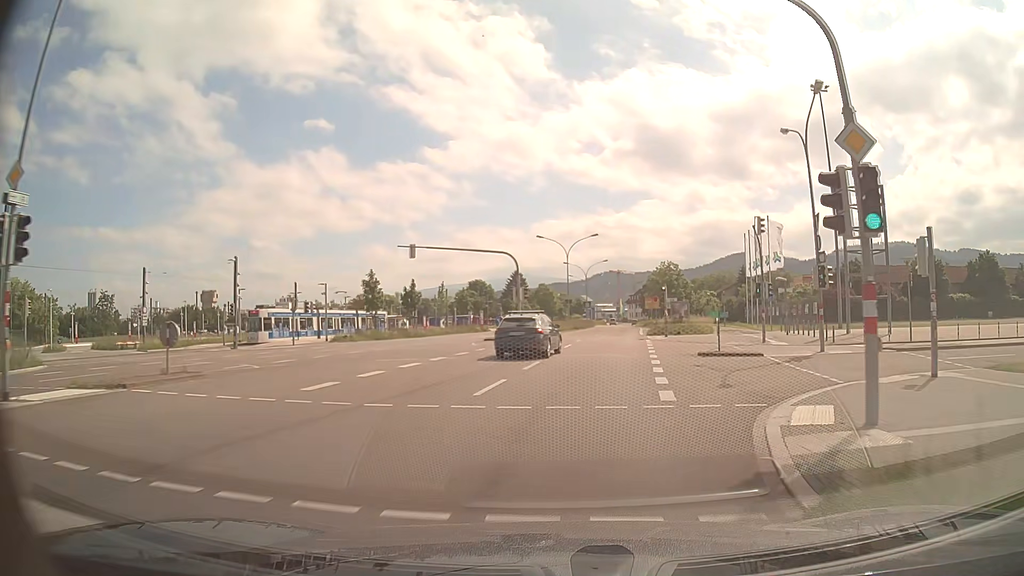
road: secondary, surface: asphalt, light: Day
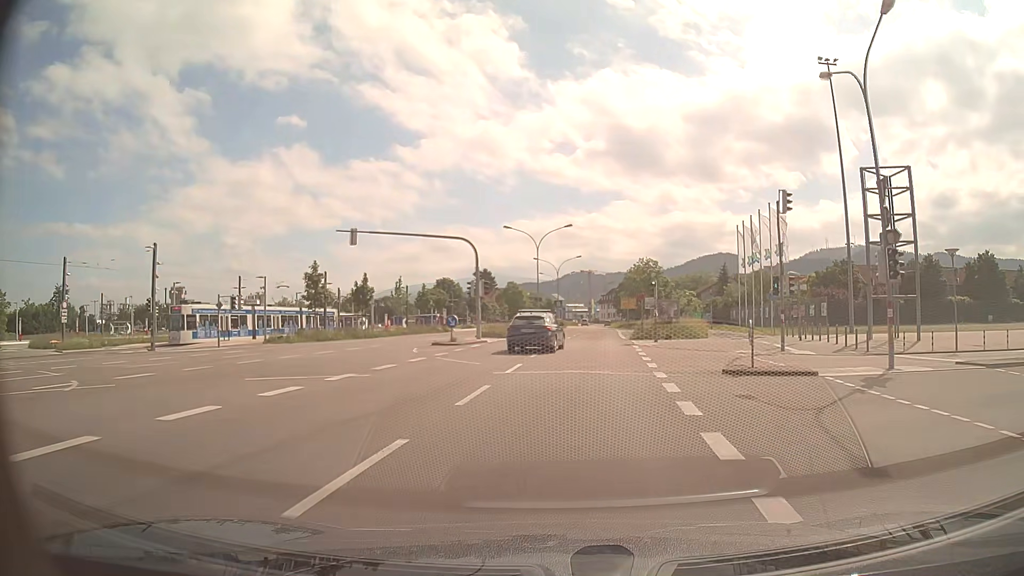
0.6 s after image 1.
(+0.2, +7.5) m; +3°
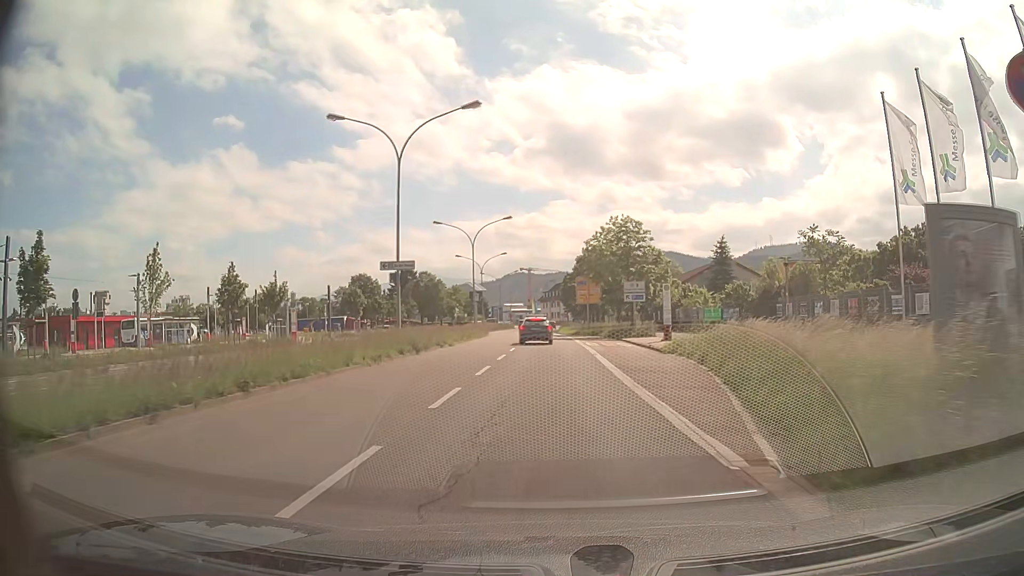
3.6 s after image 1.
(+2.5, +37.3) m; +6°
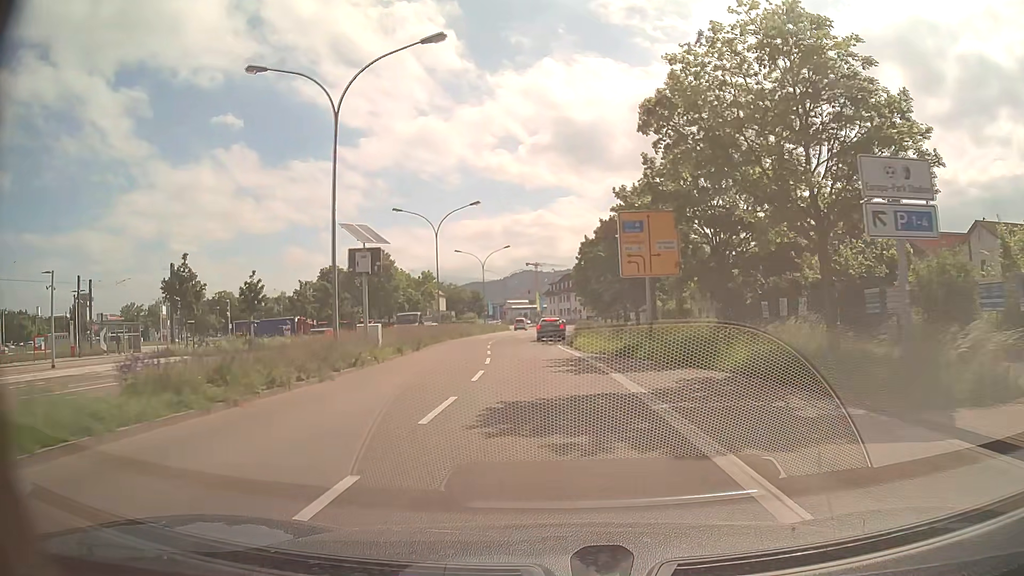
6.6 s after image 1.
(-0.2, +37.5) m; -1°
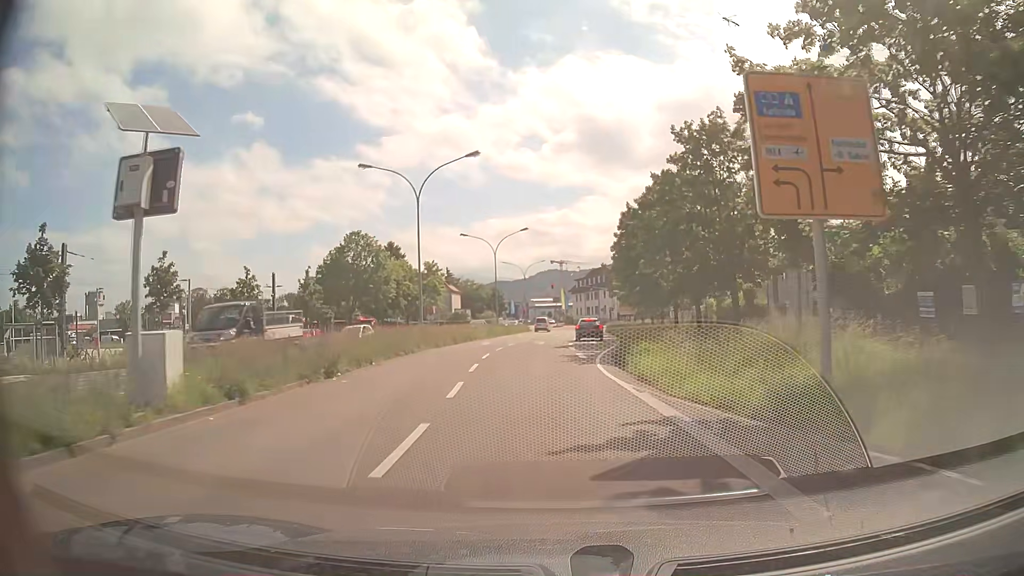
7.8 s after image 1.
(-0.2, +15.0) m; -2°
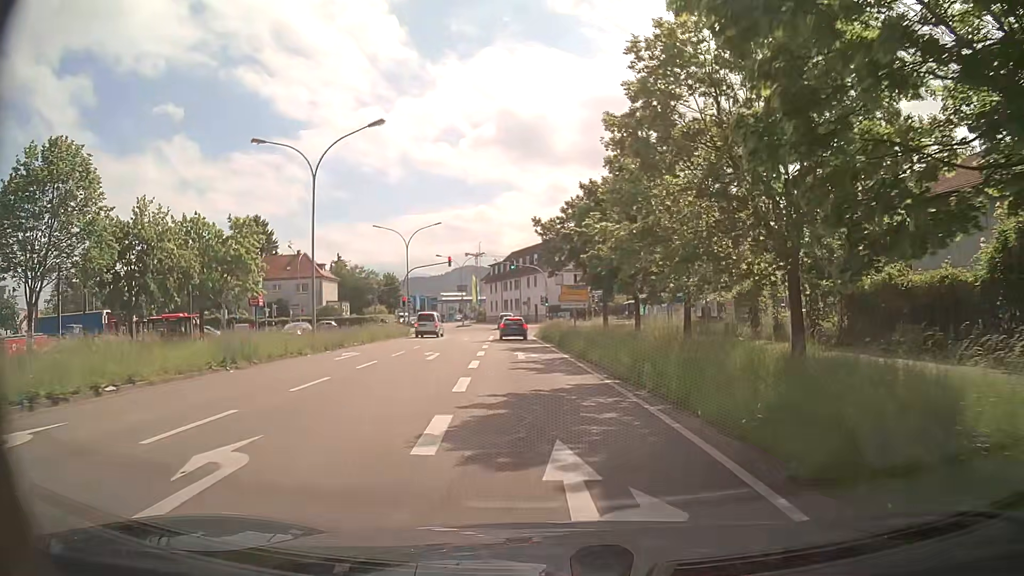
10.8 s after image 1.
(+1.5, +34.8) m; +7°
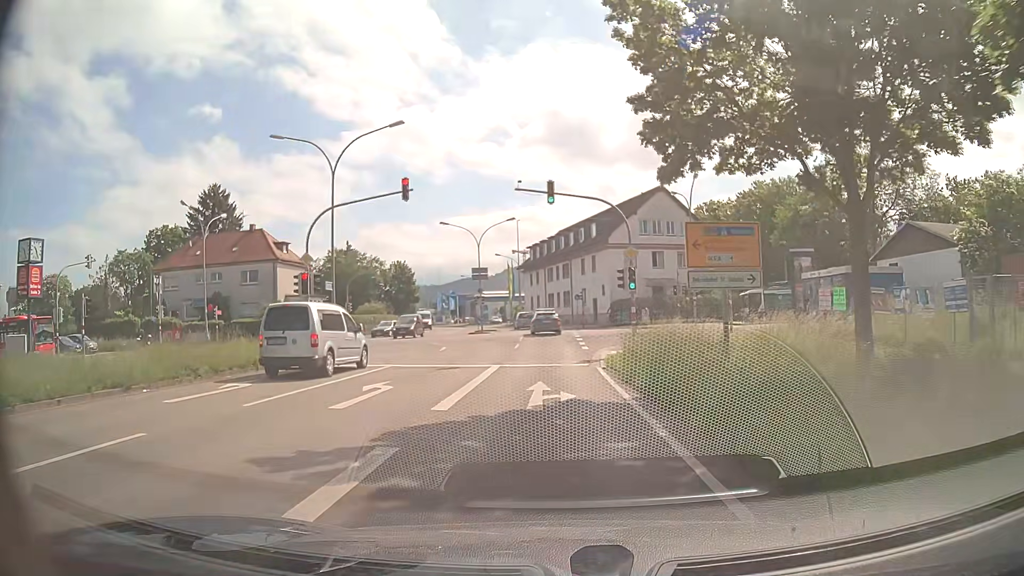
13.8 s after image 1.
(-1.5, +32.6) m; -5°
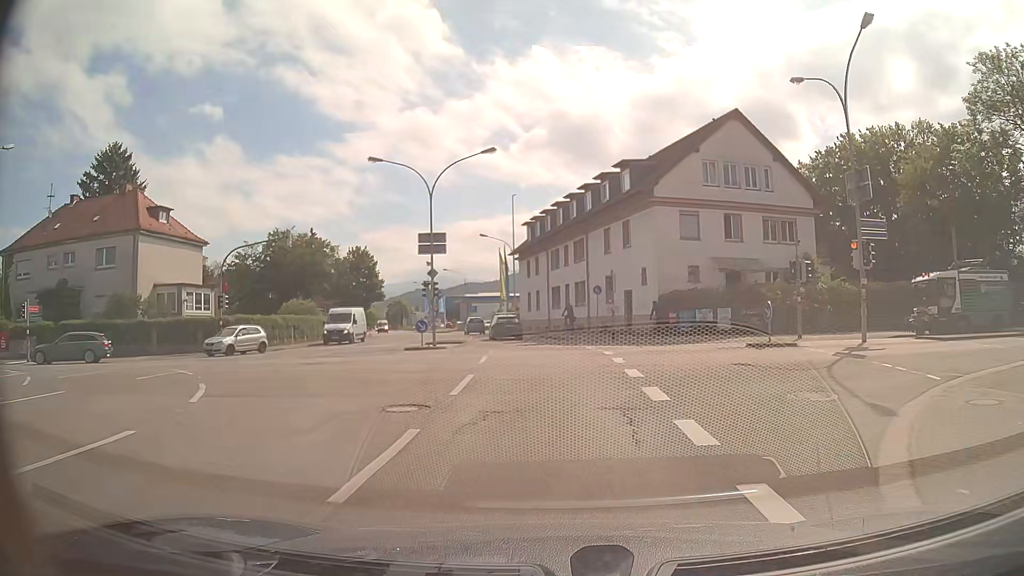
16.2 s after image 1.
(0.0, +25.2) m; 0°
